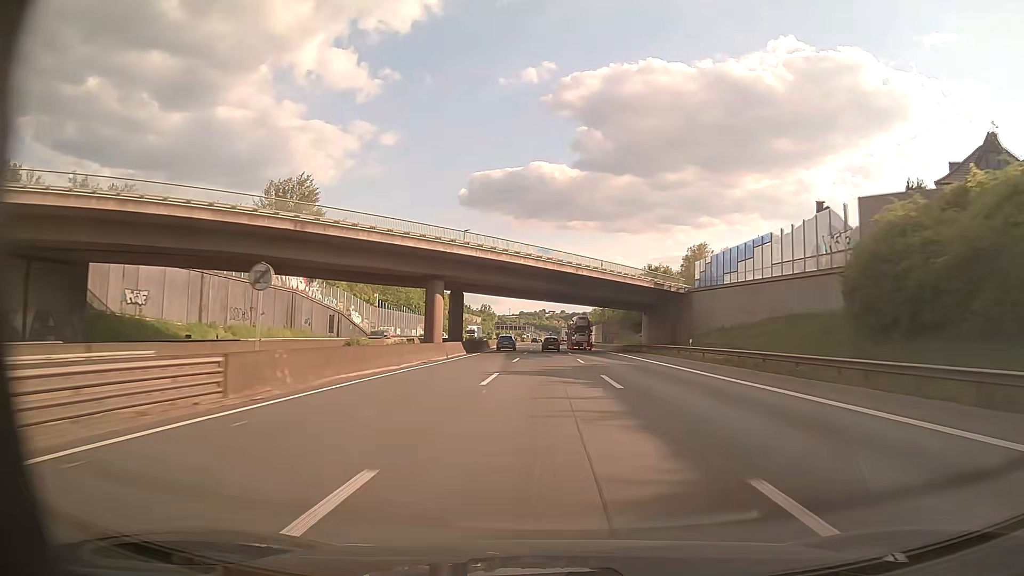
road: motorway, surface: asphalt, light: Day
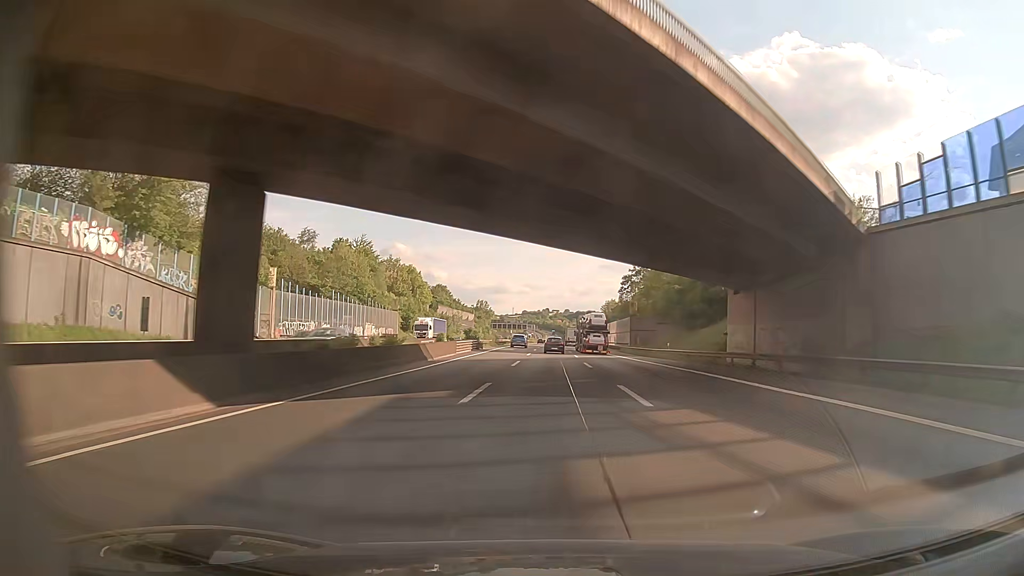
(+0.1, +41.3) m; 0°
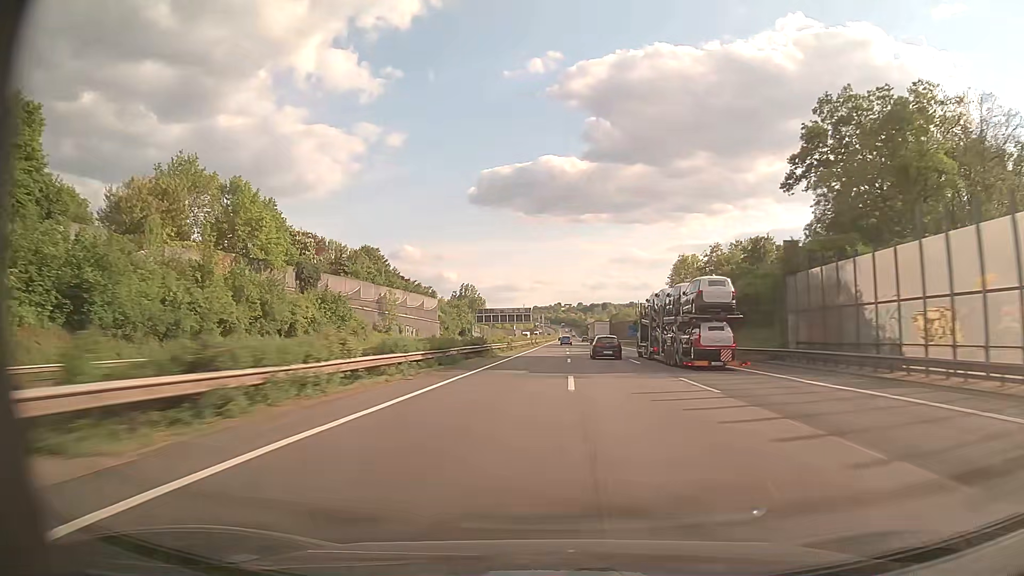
(-1.4, +105.2) m; -1°
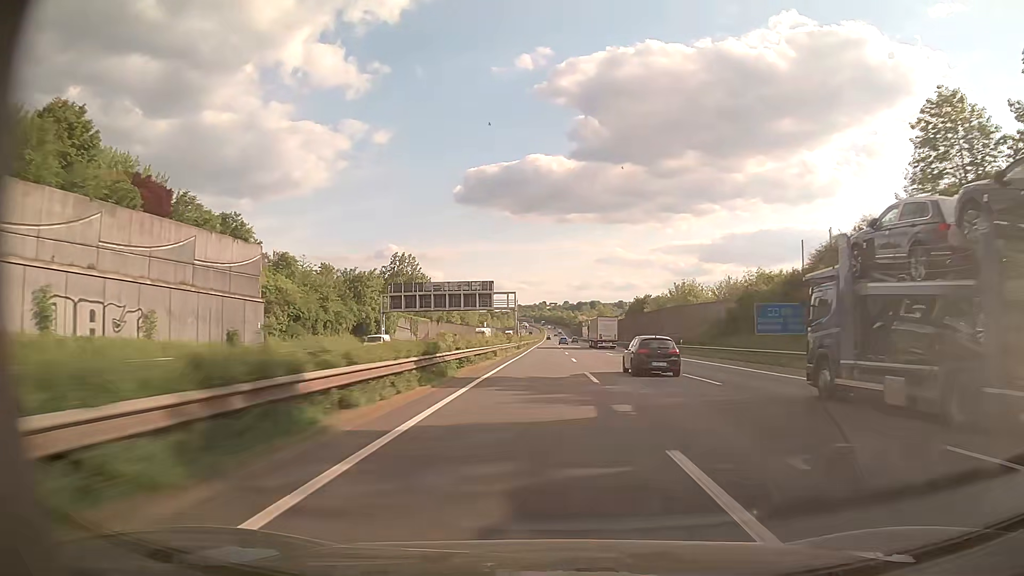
(+1.1, +87.2) m; +1°
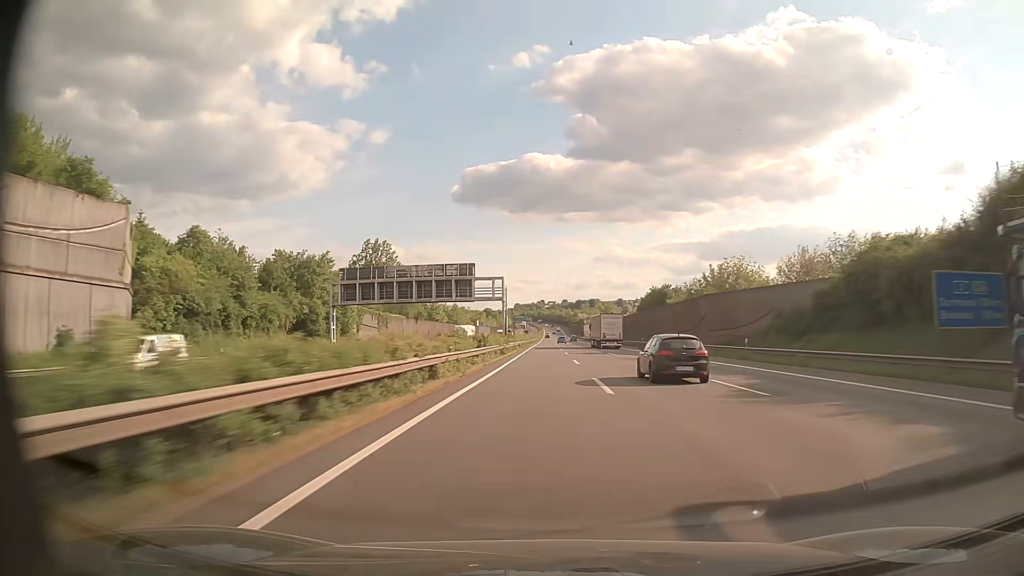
(0.0, +22.2) m; 0°
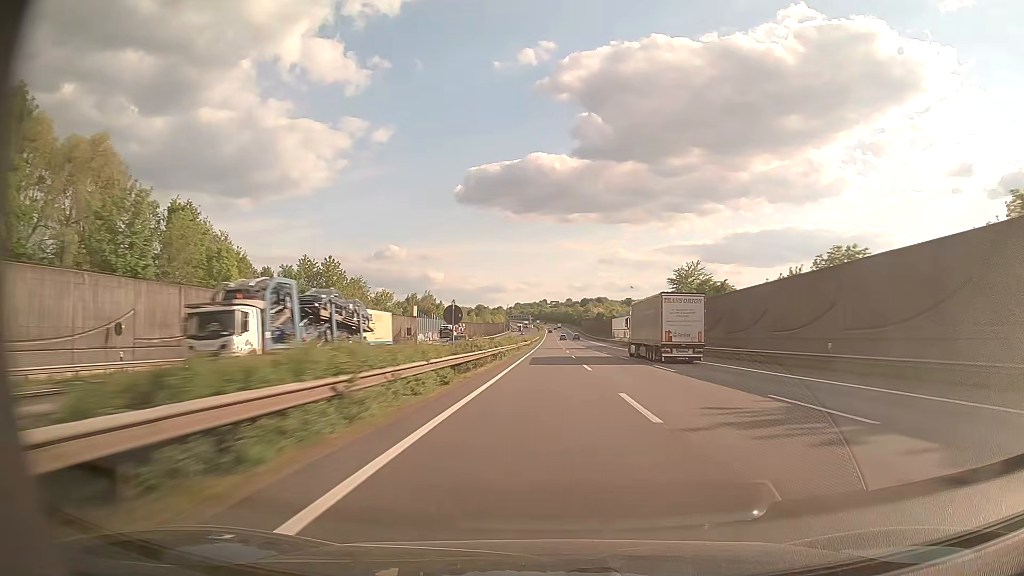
(-0.1, +113.4) m; 0°
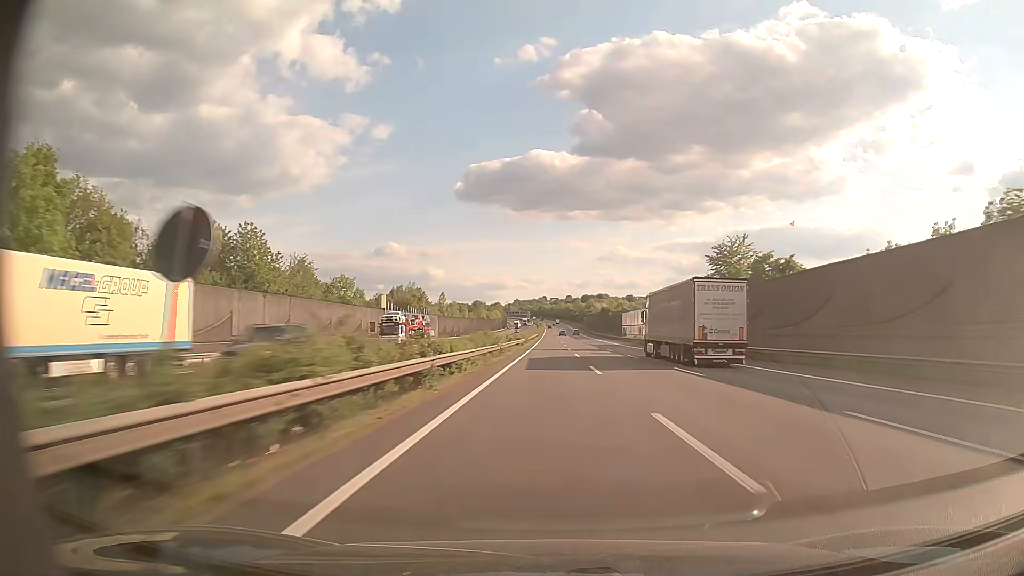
(0.0, +23.0) m; 0°
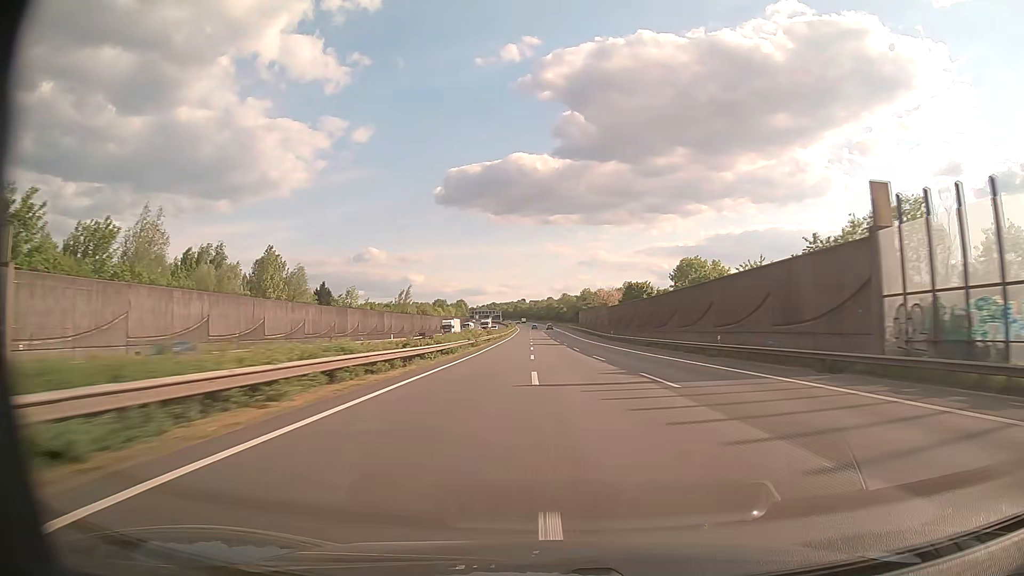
(+2.1, +114.9) m; +2°
(0, +10) (0, +20) (0, +30) (0, +40) (0, +50) (0, +60) (0, +70) (0, +80) (0, +90) (0, +100) m
